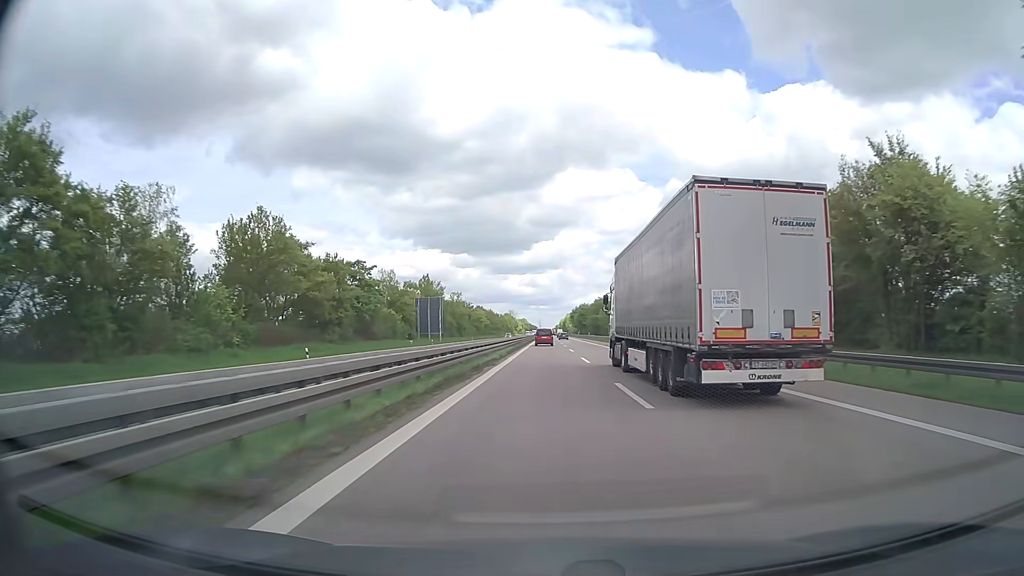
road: trunk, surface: asphalt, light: Day
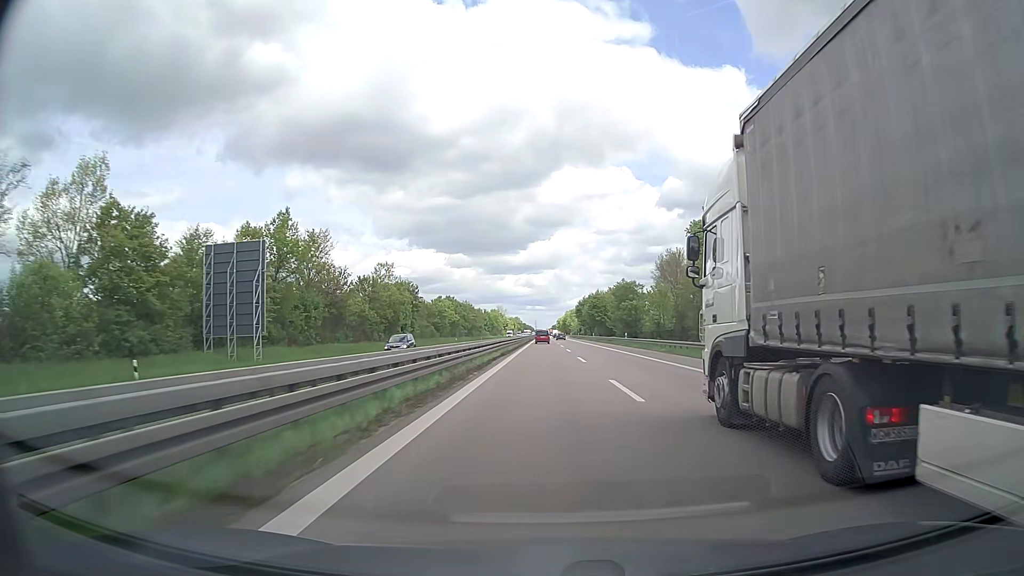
(0.0, +70.7) m; 0°
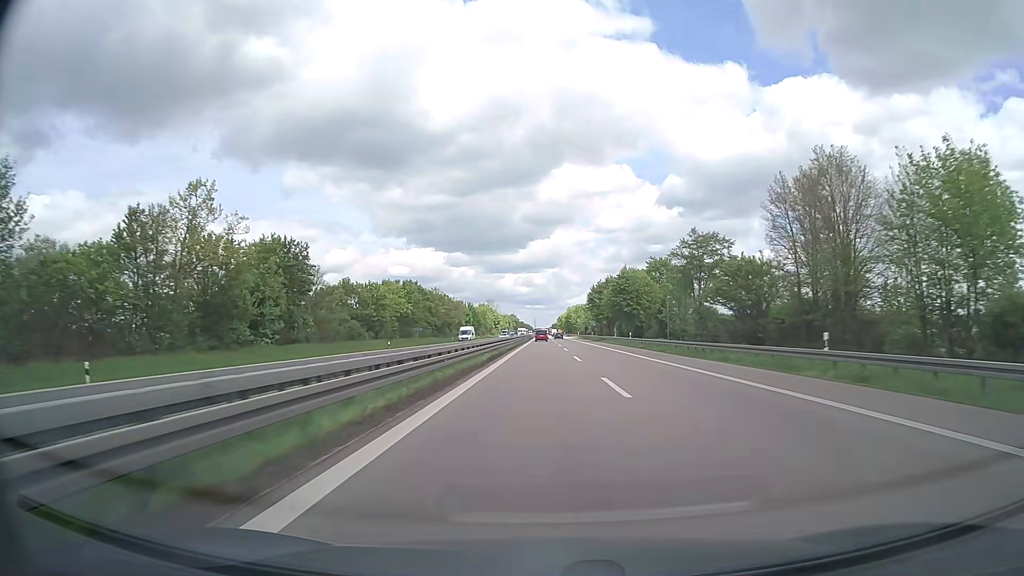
(0.0, +53.3) m; 0°
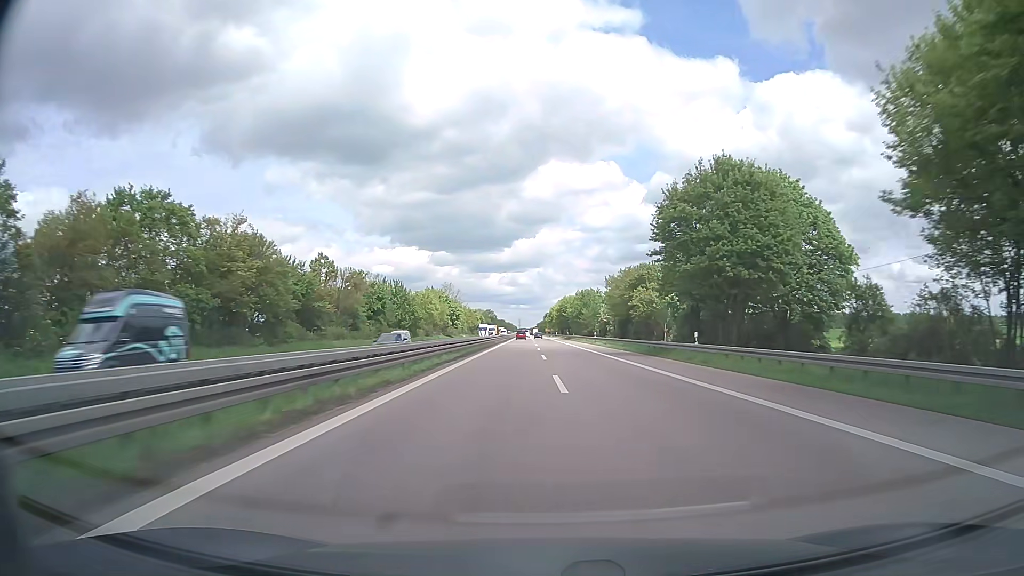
(+0.8, +89.0) m; +1°
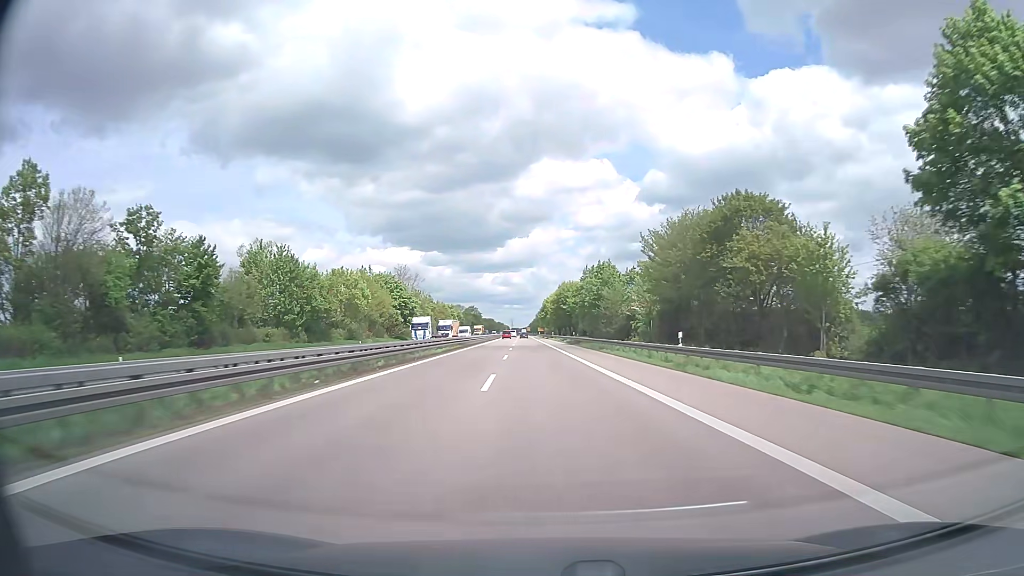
(+0.5, +53.3) m; +1°
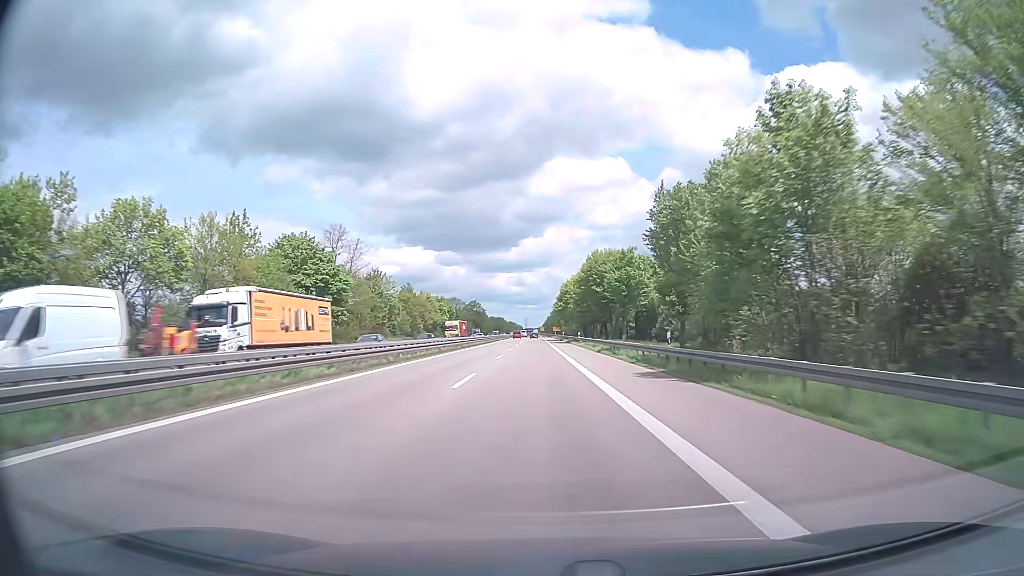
(-0.8, +53.1) m; -1°
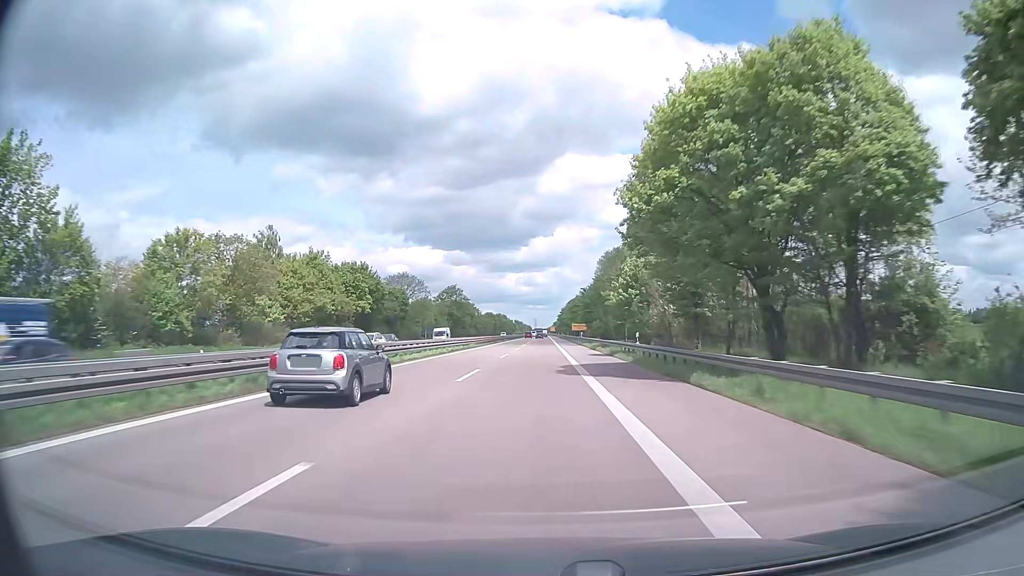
(-1.0, +87.6) m; -1°
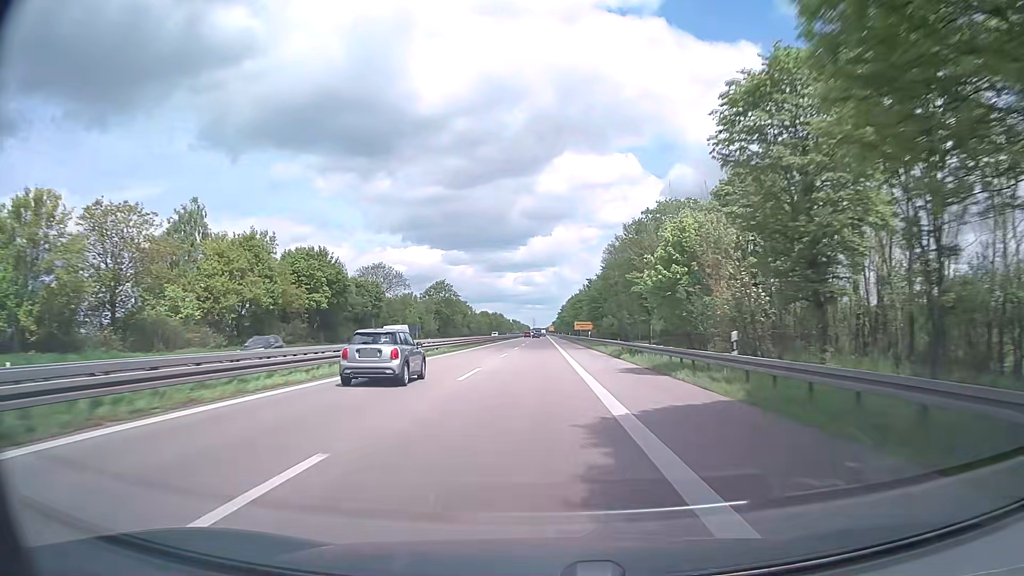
(0.0, +17.5) m; 0°
(0, +10) (0, +20) (0, +30) (0, +40) (0, +50) (0, +60) (0, +70) (0, +80) (0, +90) (0, +100) m
